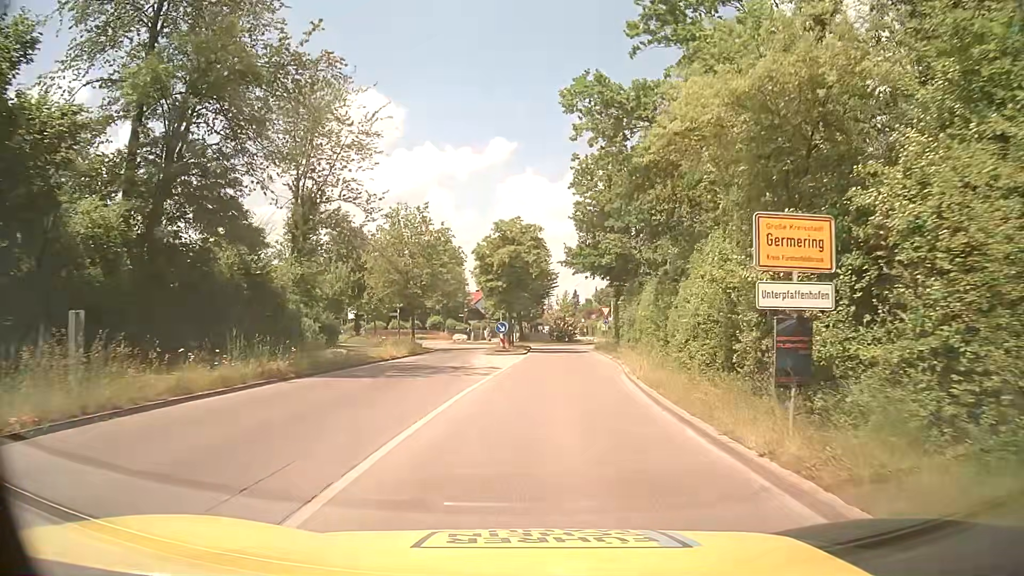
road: tertiary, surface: asphalt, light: Day
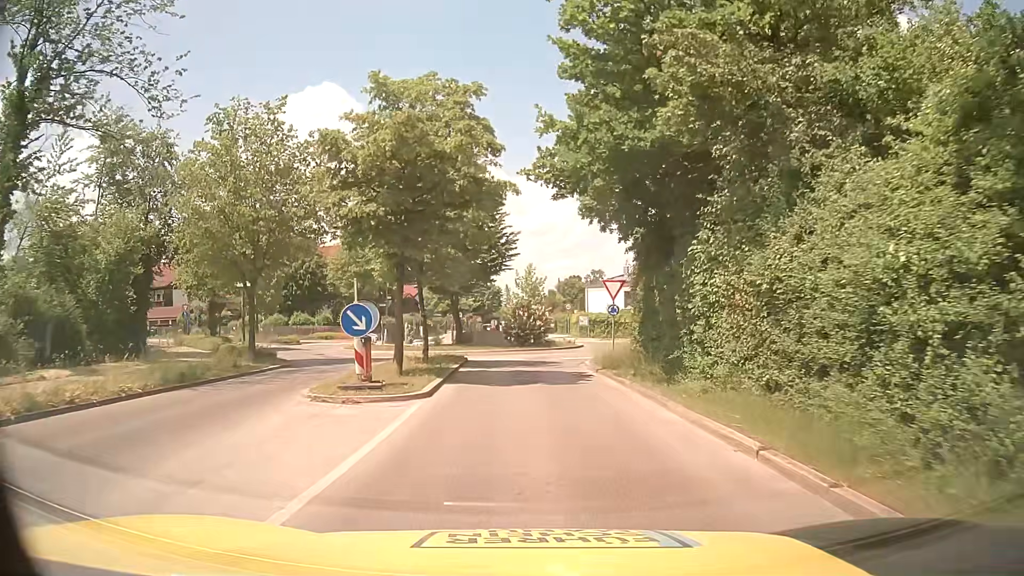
(+0.9, +22.5) m; +3°
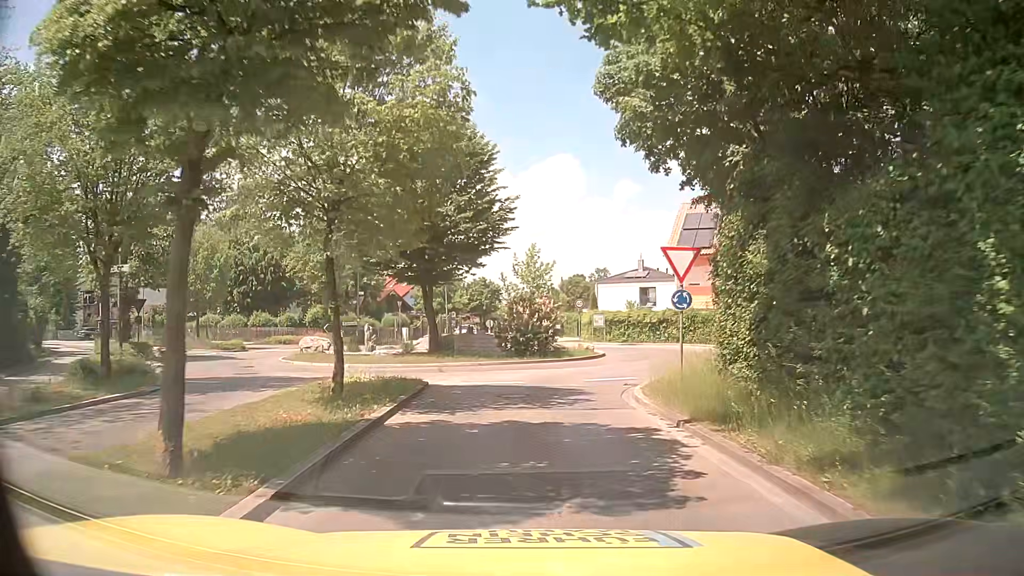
(0.0, +10.0) m; +1°
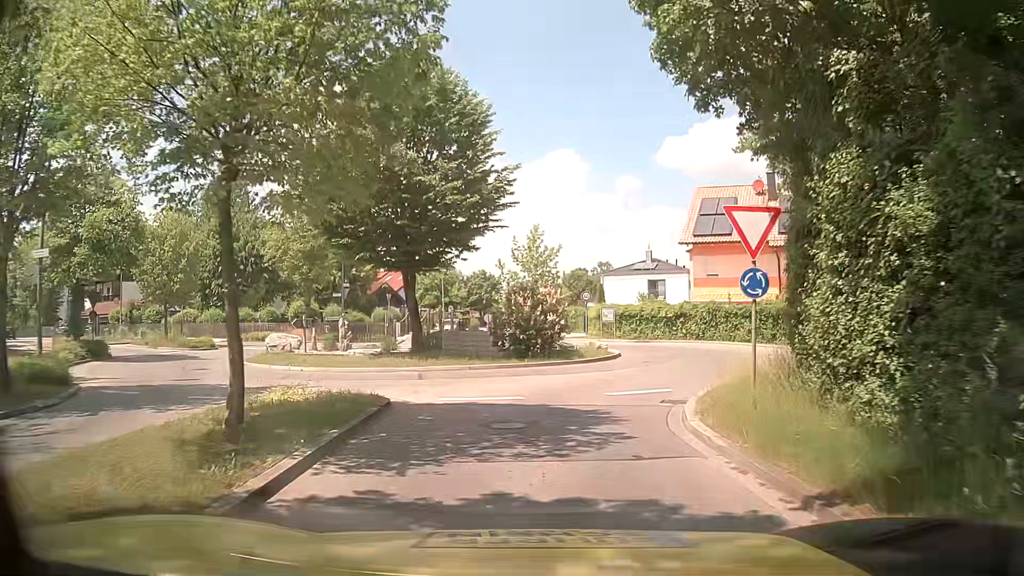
(-0.1, +4.1) m; -1°
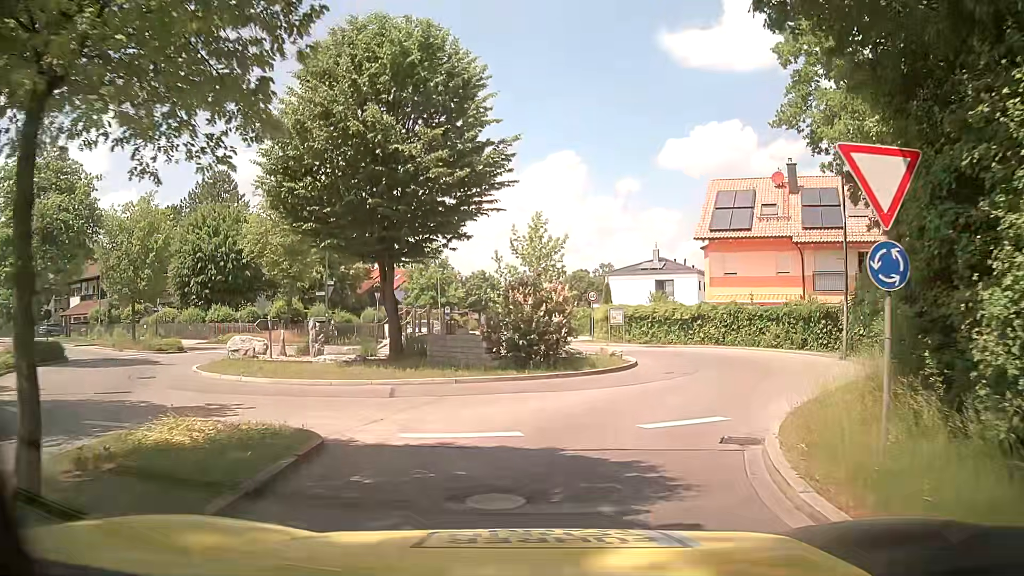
(0.0, +3.5) m; +2°
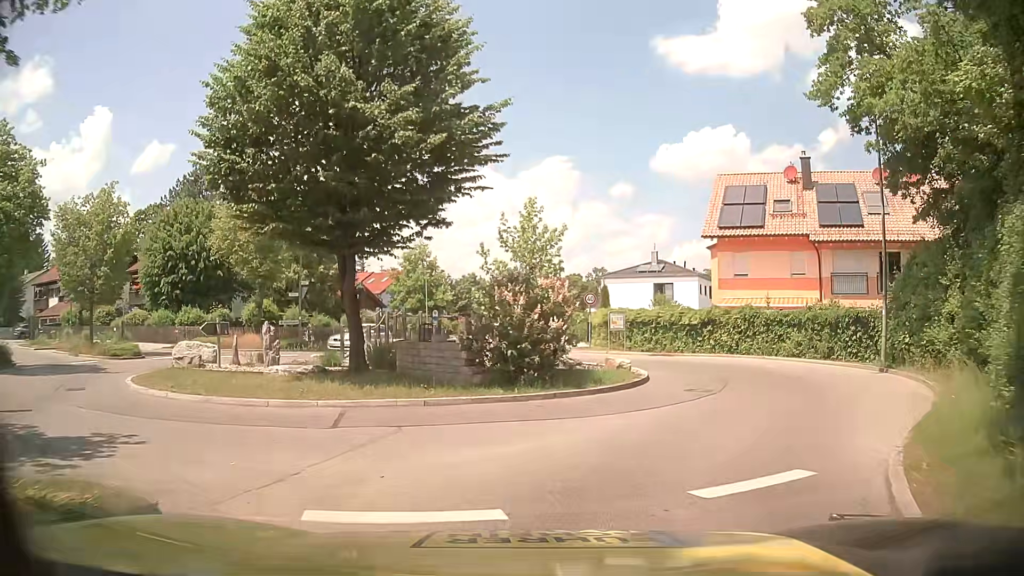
(-0.1, +3.3) m; -1°
(+2, +10) (+5, +19) (+1, +28) (-8, +30) (-18, +32) (-28, +35) (-37, +38) (-46, +42) (-56, +46) (-65, +50) m
